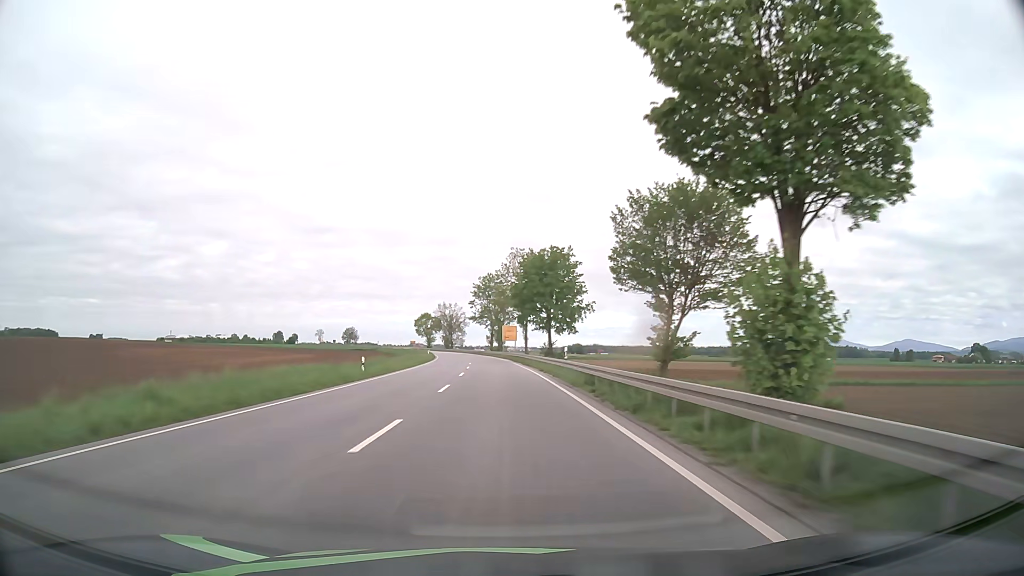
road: primary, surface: asphalt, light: Day
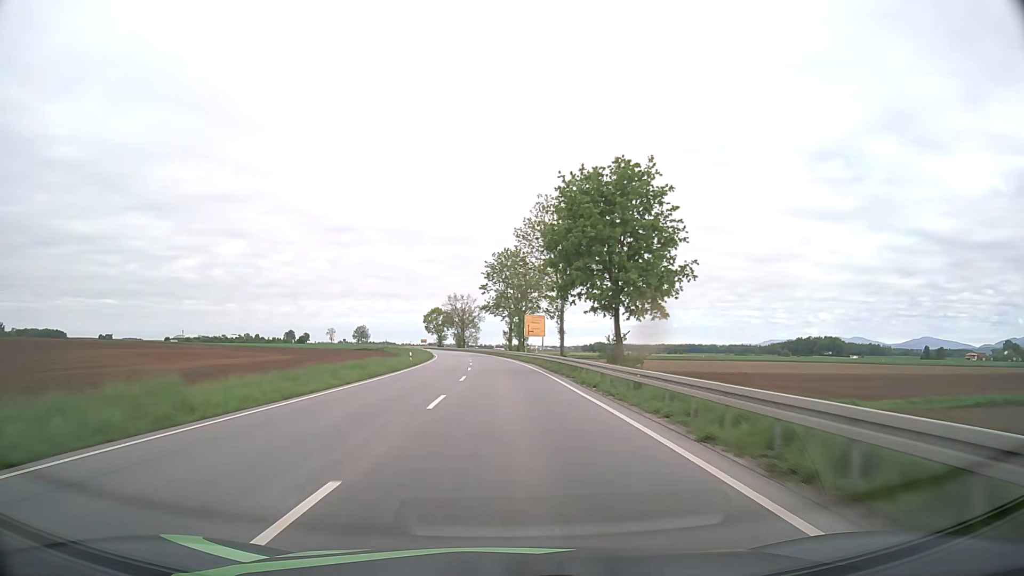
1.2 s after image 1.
(-0.5, +30.1) m; -2°
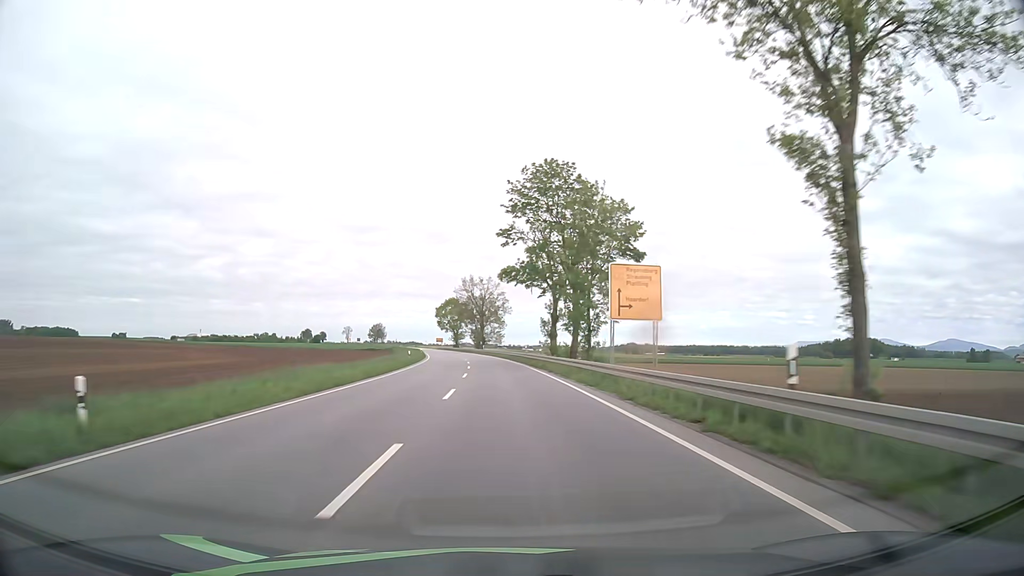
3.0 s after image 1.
(-1.0, +45.6) m; -2°
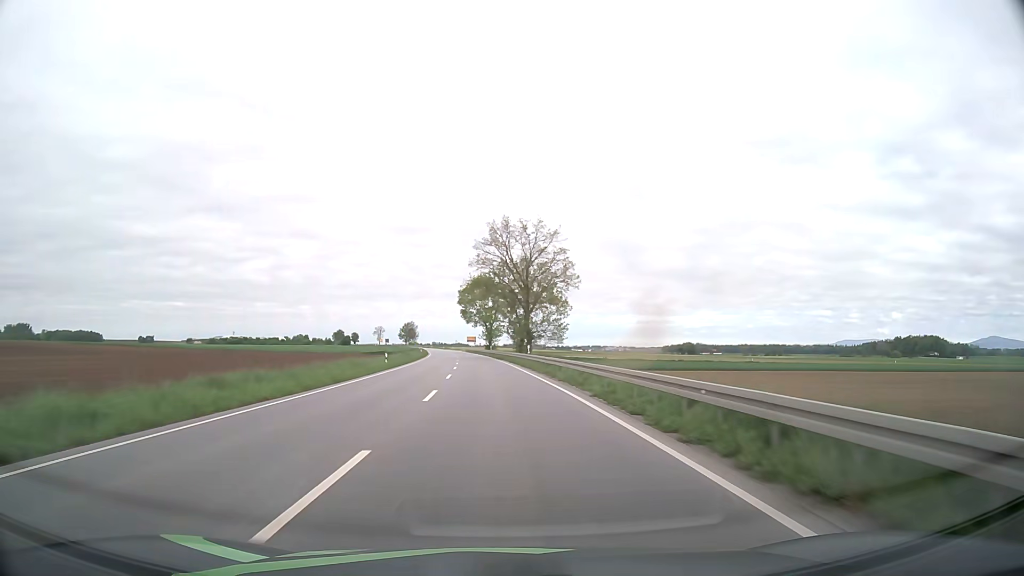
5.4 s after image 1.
(-1.8, +61.1) m; -4°
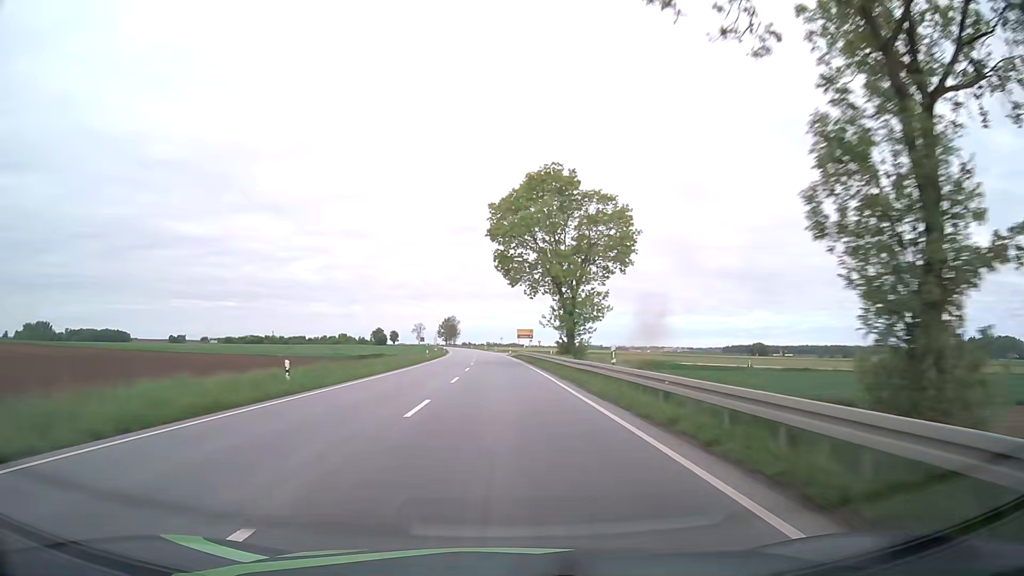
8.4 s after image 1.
(-3.4, +76.3) m; -4°
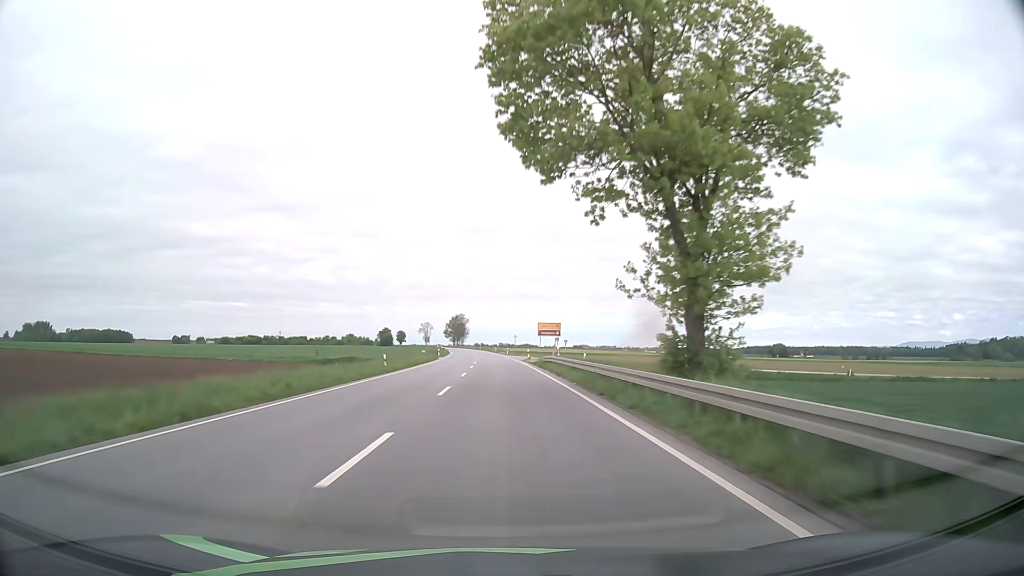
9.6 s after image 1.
(-0.4, +30.5) m; -1°
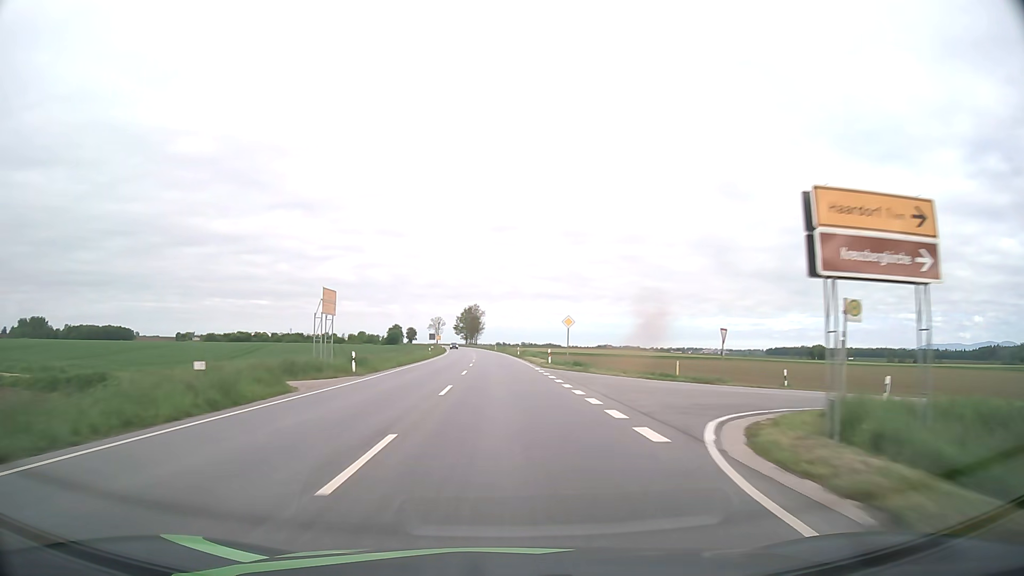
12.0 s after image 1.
(-1.1, +60.8) m; -2°
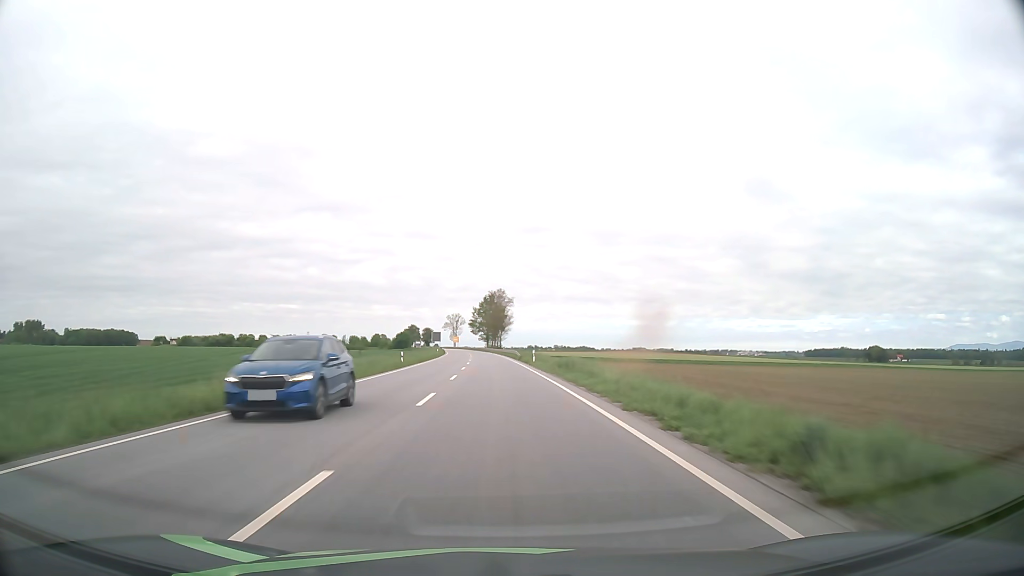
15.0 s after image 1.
(-1.6, +75.4) m; -3°
(0, +10) (0, +20) (0, +30) (0, +40) (-1, +50) (-1, +60) (-2, +70) (-2, +80) (-3, +90) (-3, +100) m
